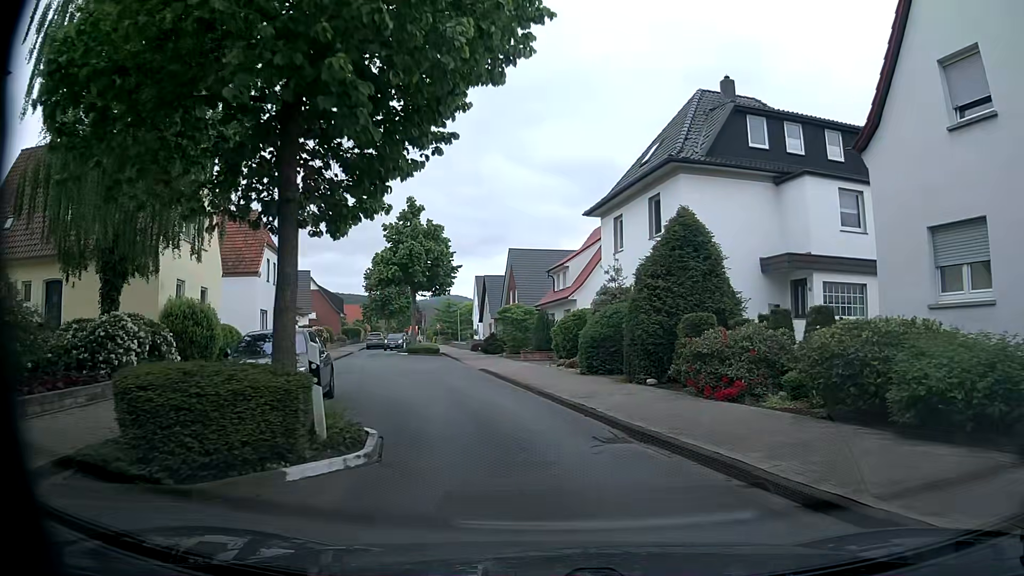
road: unclassified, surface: asphalt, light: Day
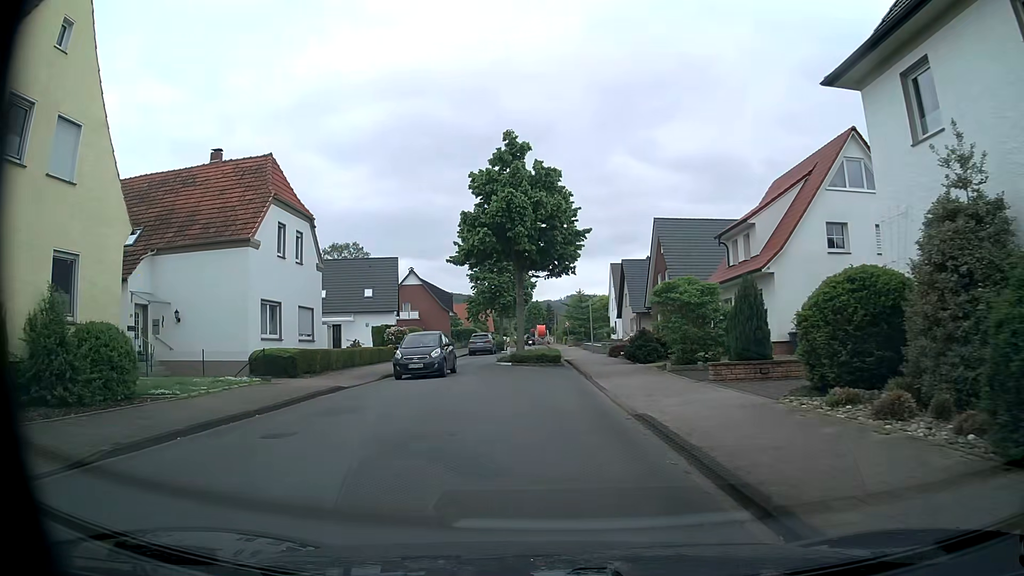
(-1.9, +16.3) m; -13°
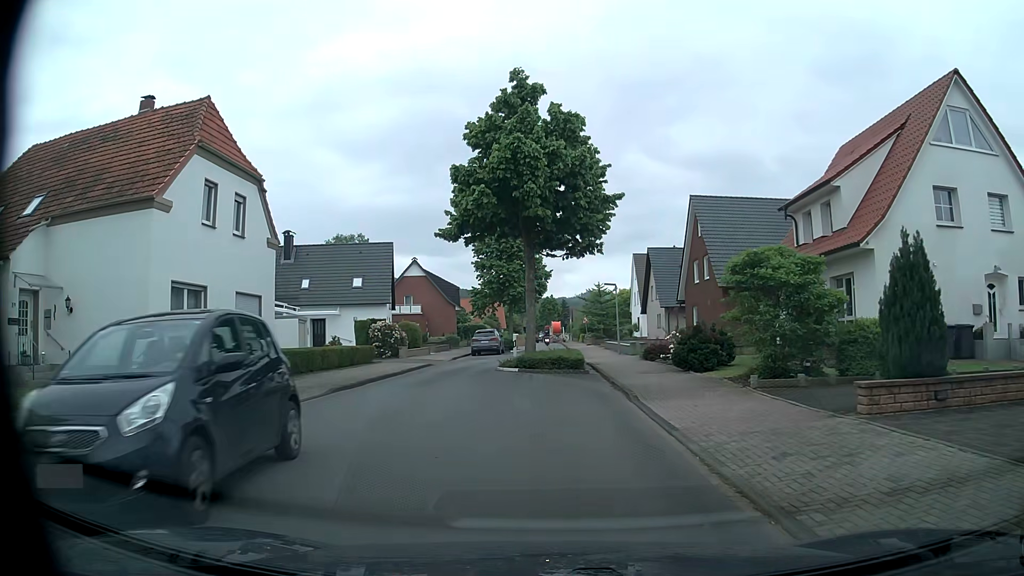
(-0.1, +7.5) m; -2°
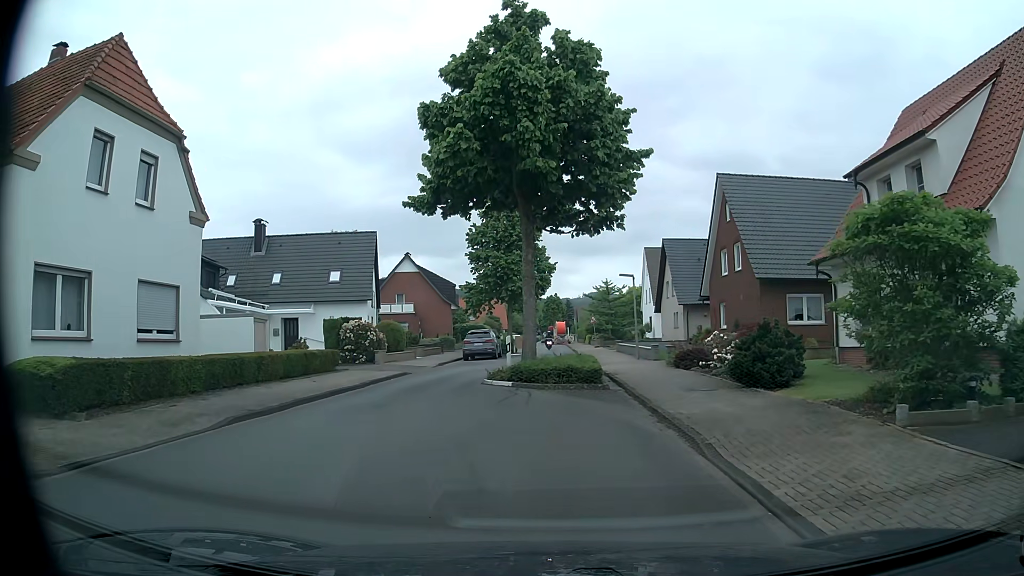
(0.0, +6.0) m; +1°
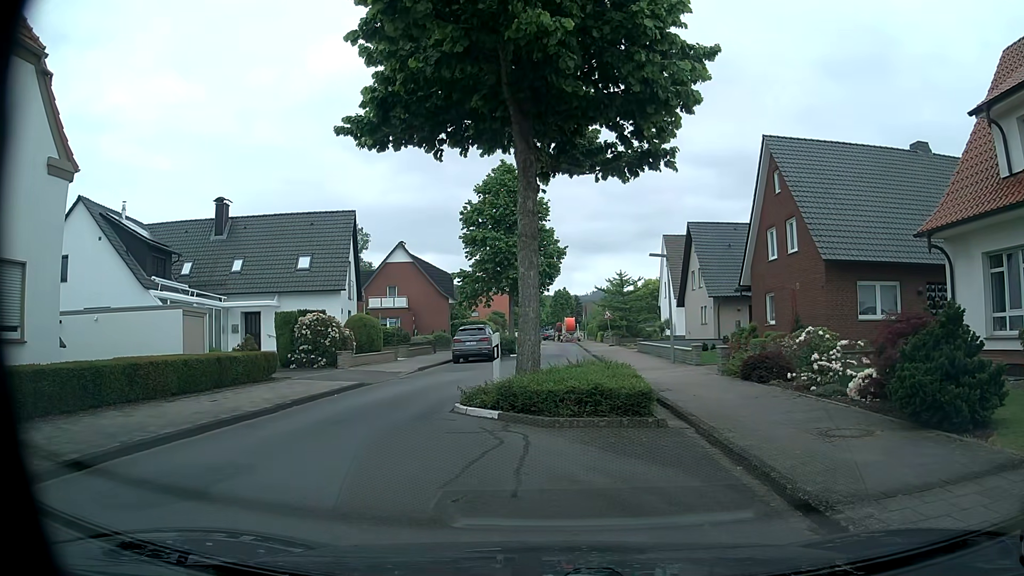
(-0.1, +6.6) m; -2°
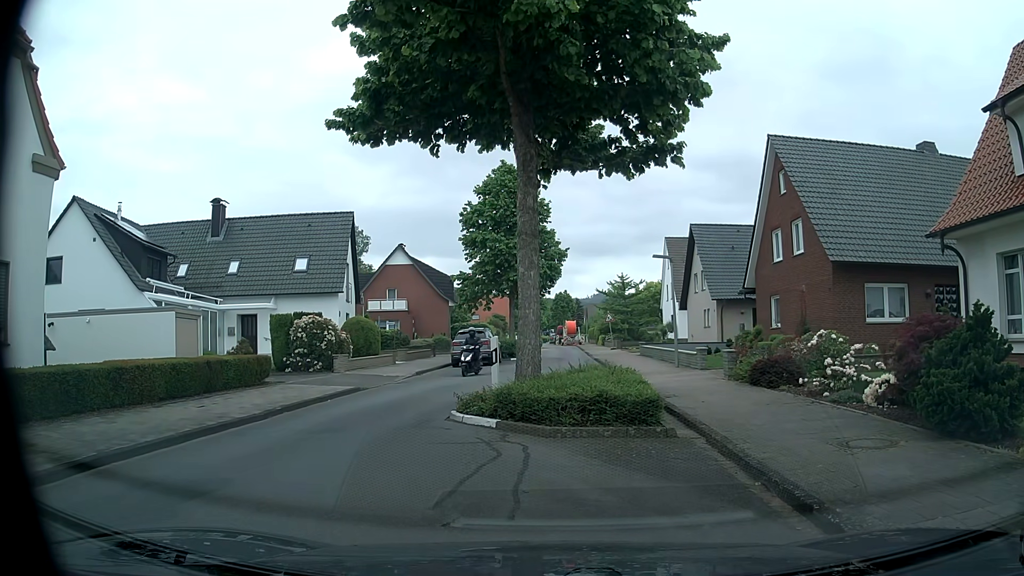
(0.0, +0.5) m; 0°
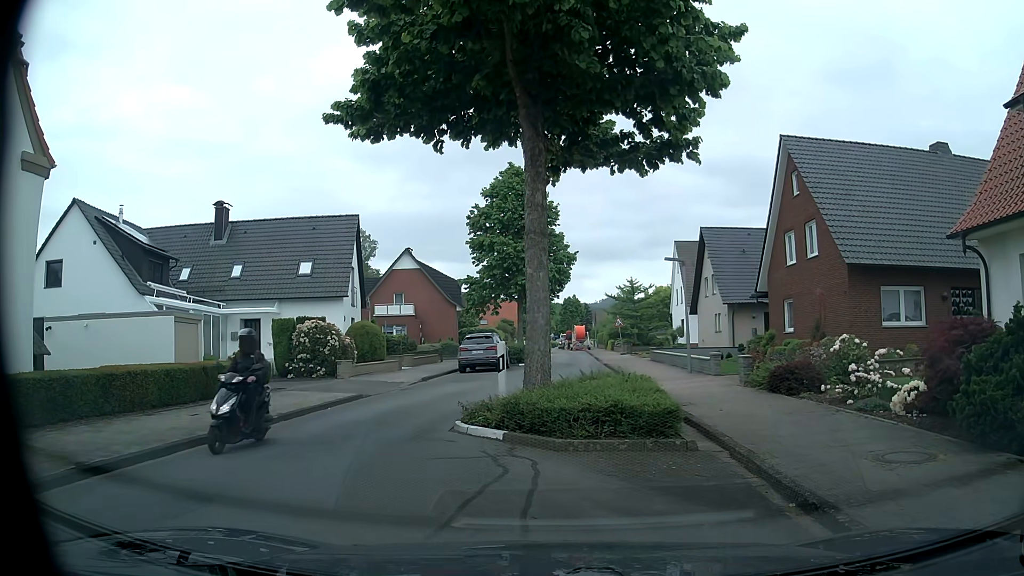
(0.0, +0.7) m; 0°
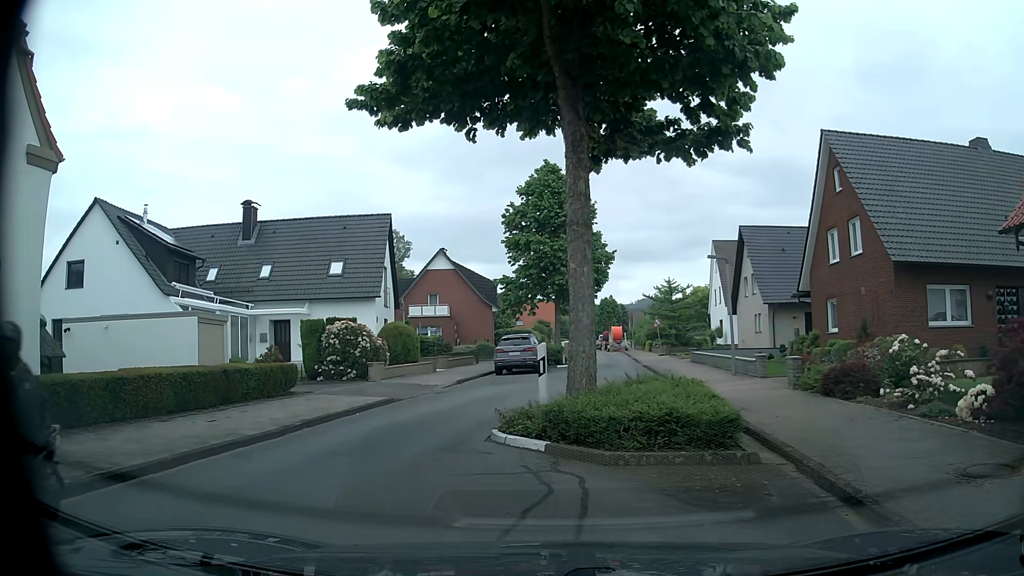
(0.0, +0.9) m; -2°
